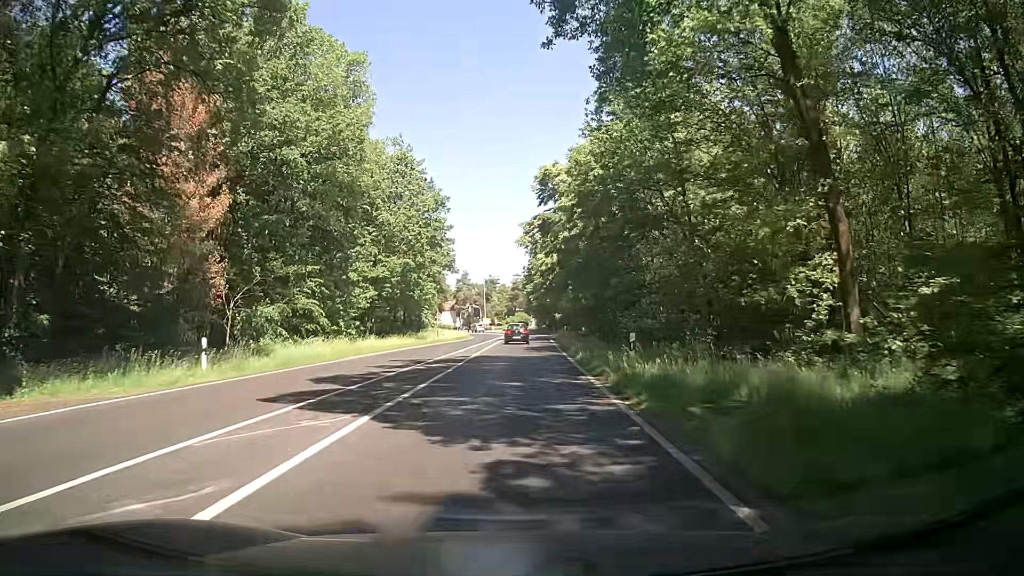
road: secondary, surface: asphalt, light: Day
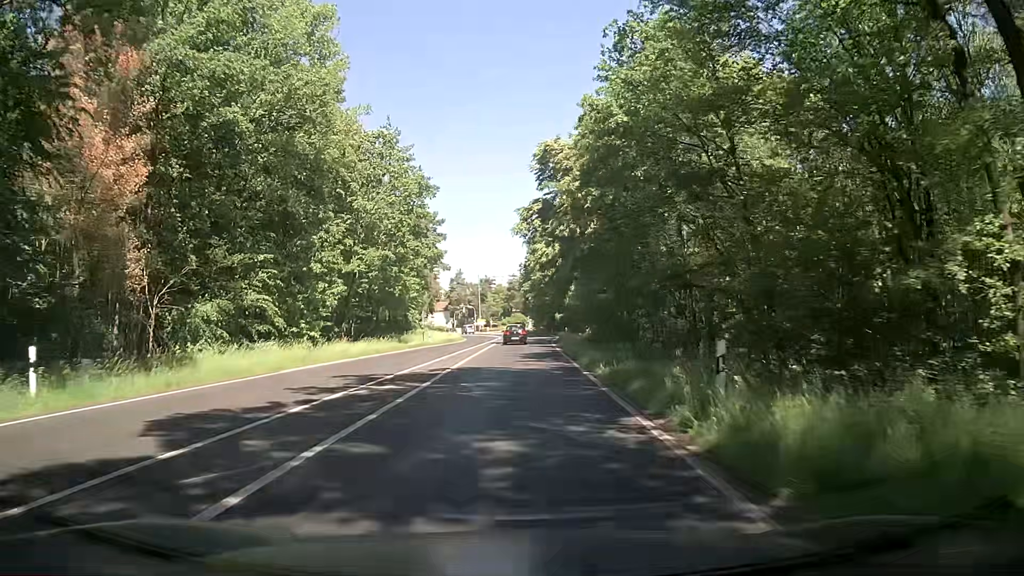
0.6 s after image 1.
(0.0, +8.0) m; -1°
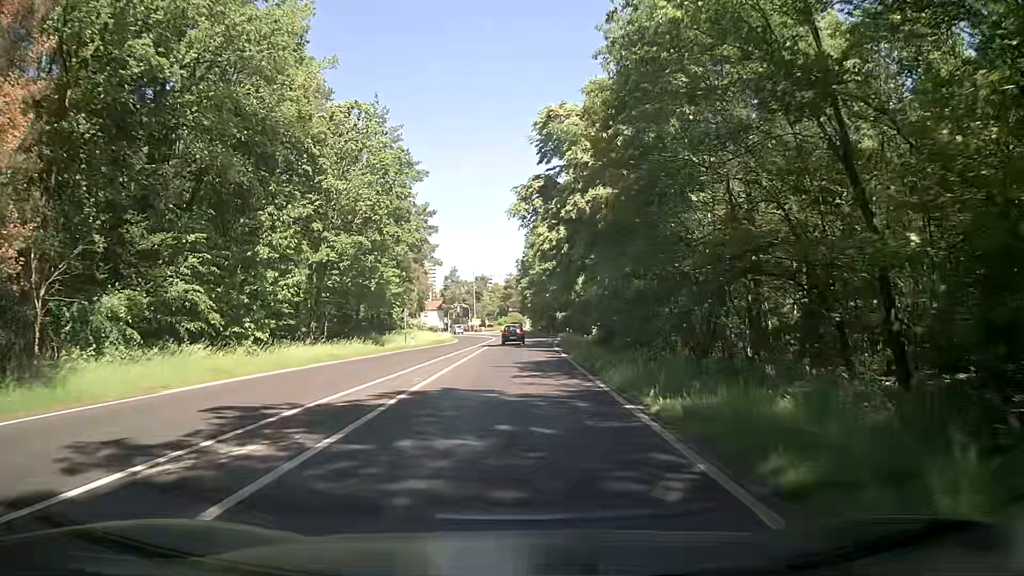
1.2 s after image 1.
(+0.1, +8.0) m; 0°
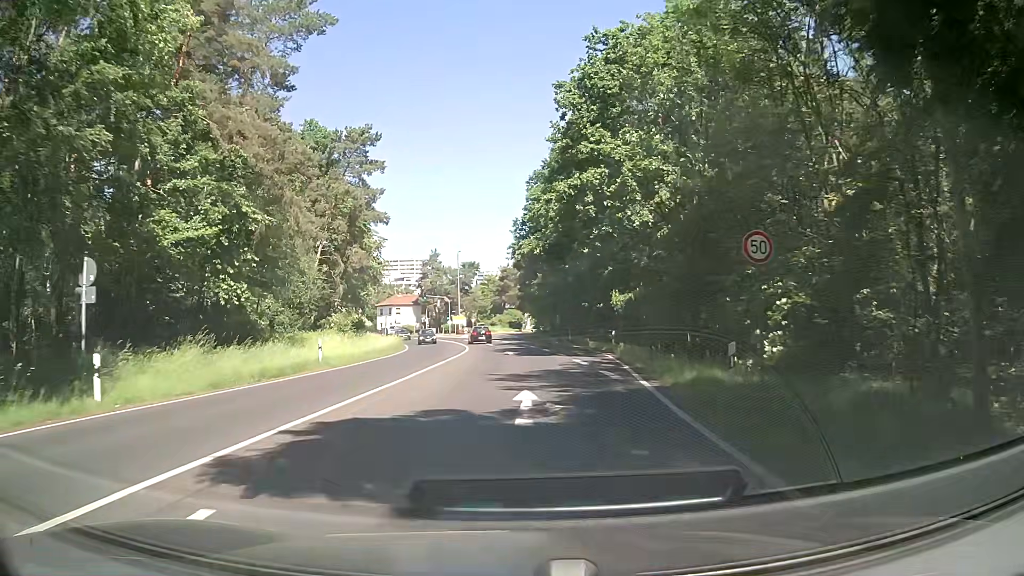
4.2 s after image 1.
(+0.4, +40.1) m; 0°
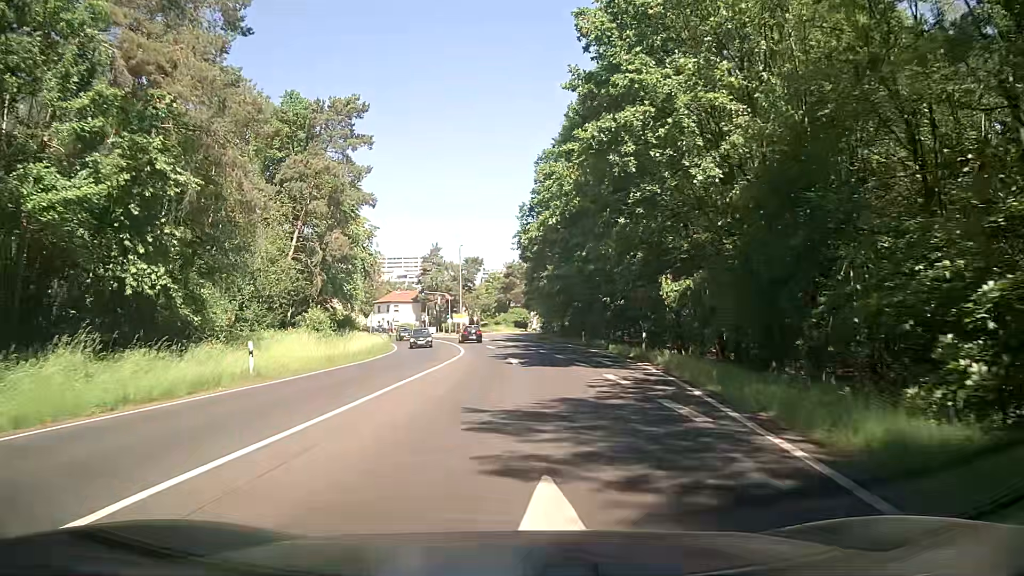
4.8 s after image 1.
(0.0, +8.1) m; 0°
